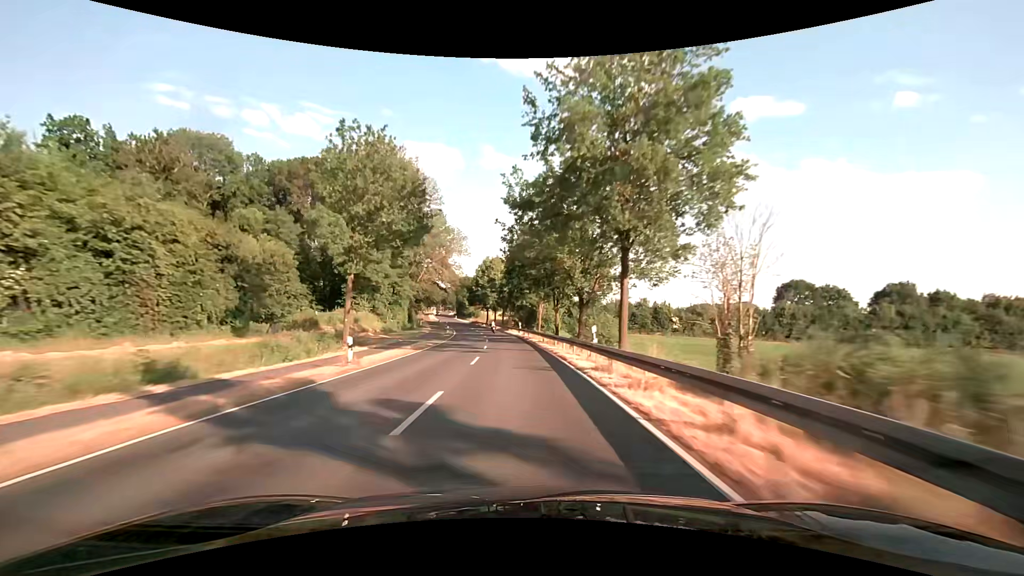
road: secondary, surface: asphalt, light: Day
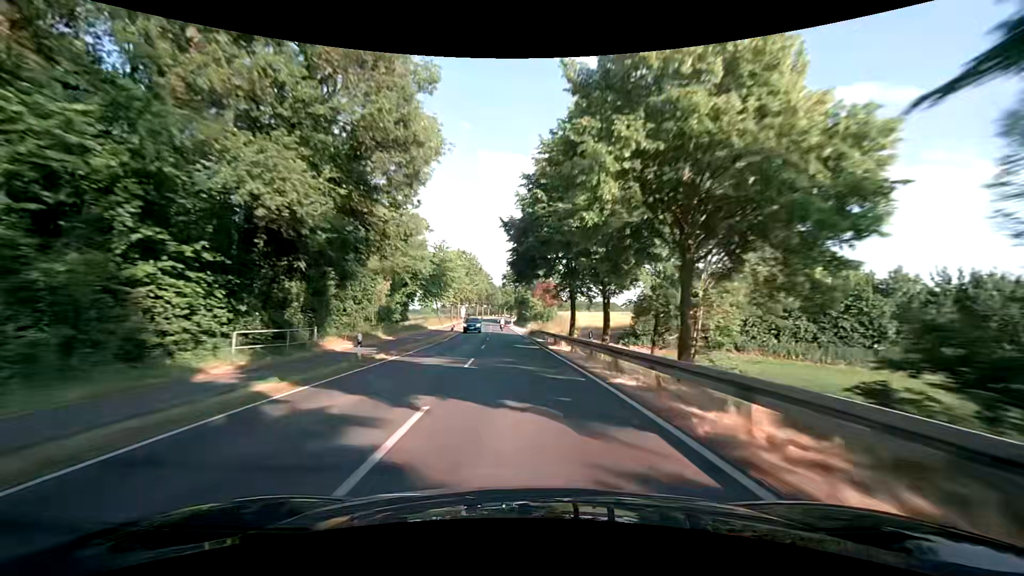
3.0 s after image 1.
(-5.9, +79.6) m; -8°
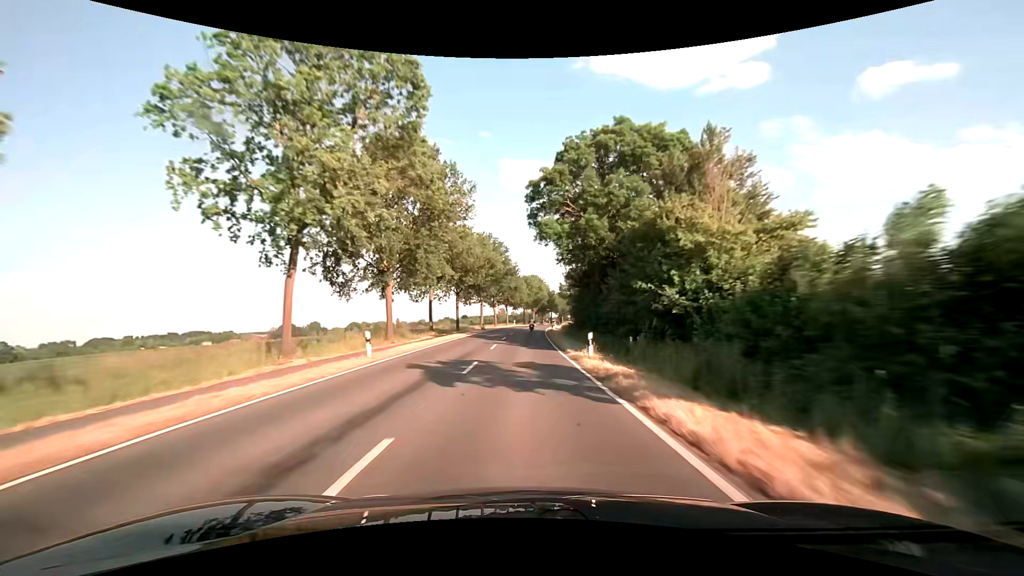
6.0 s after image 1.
(-4.8, +79.6) m; -4°
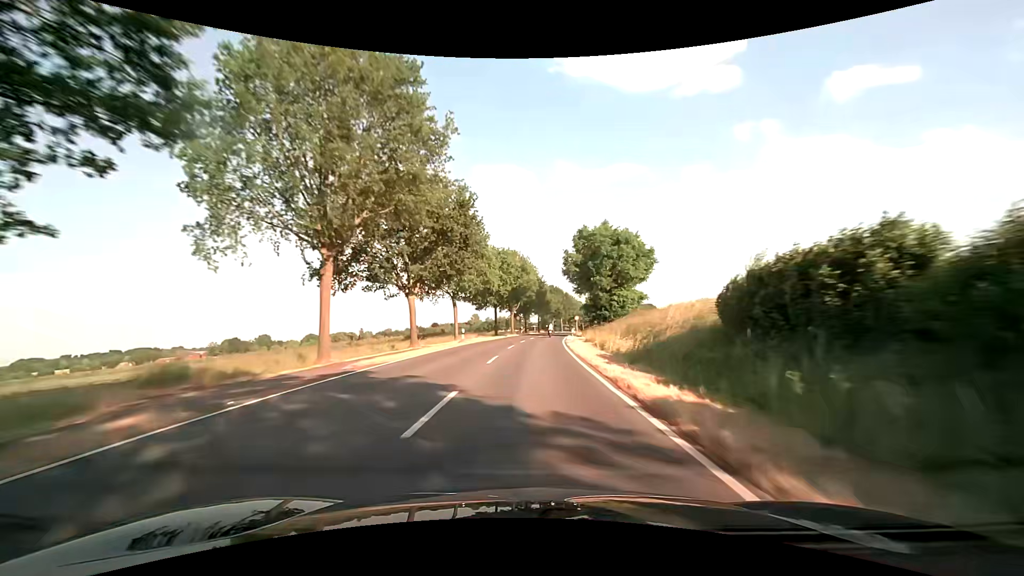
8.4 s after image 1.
(+0.8, +62.3) m; +2°
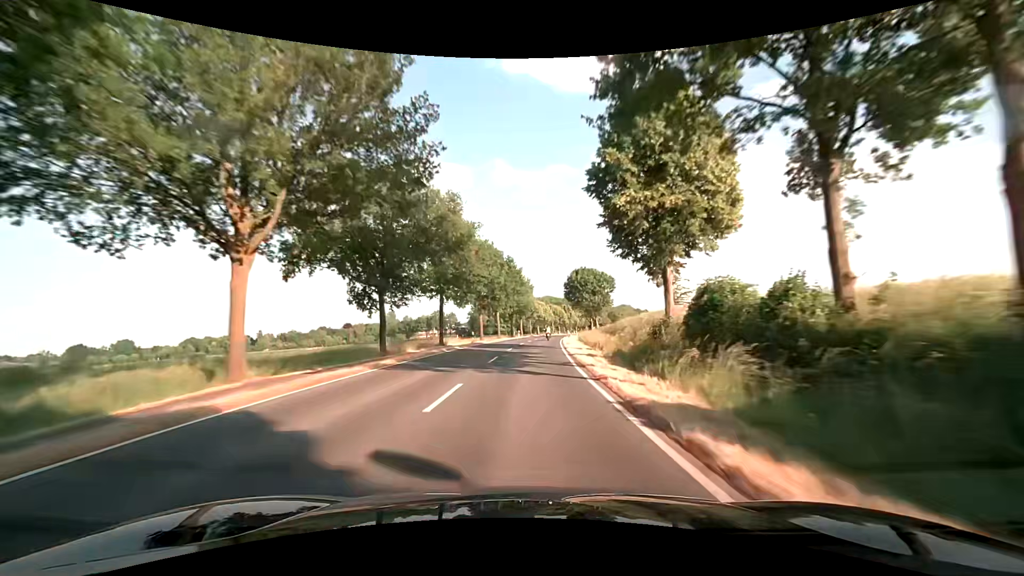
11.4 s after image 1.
(+5.1, +75.1) m; +8°
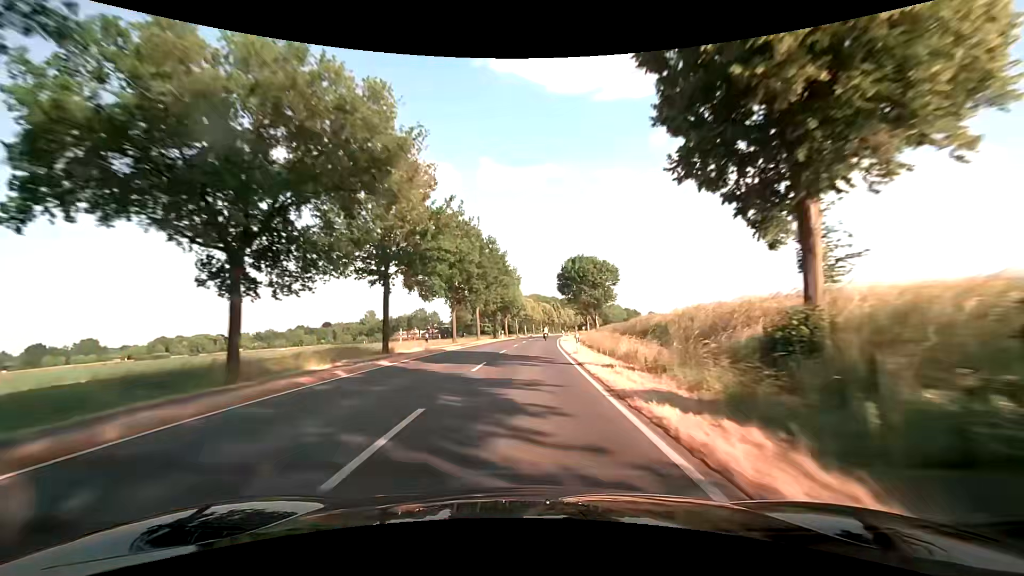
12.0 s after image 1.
(+0.1, +14.9) m; +1°
